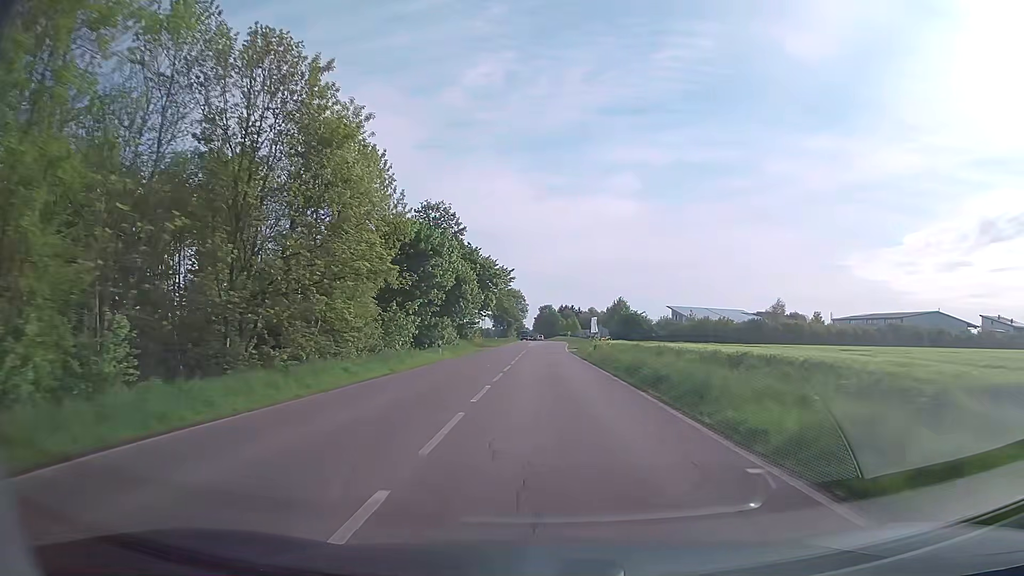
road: secondary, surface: asphalt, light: Day
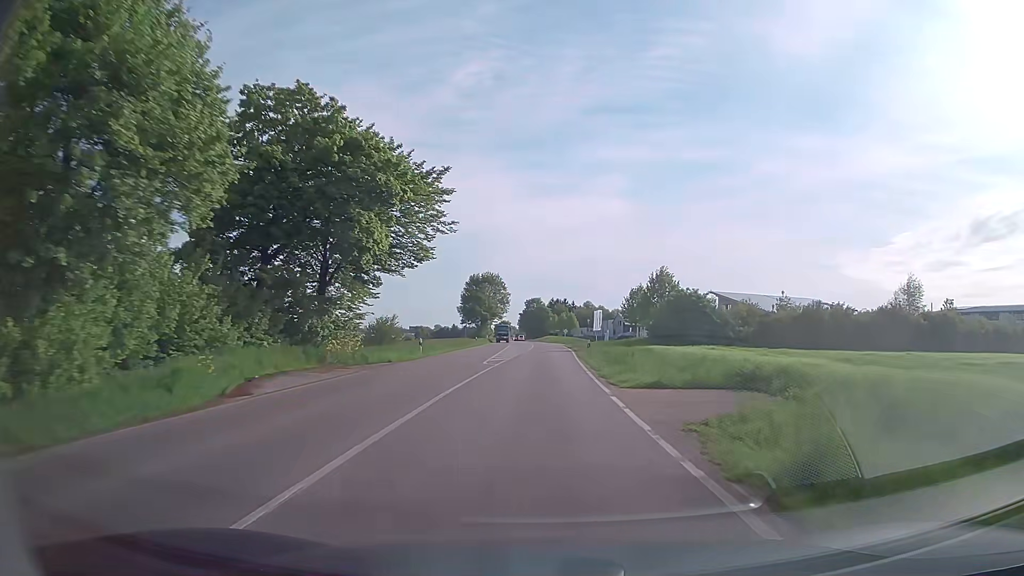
(+0.6, +48.1) m; +1°
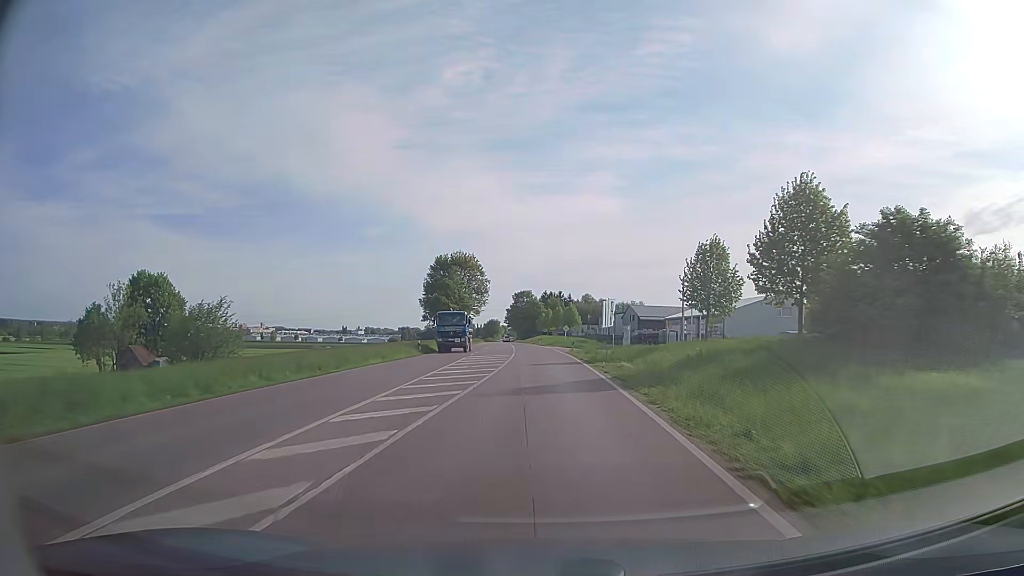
(+0.4, +37.4) m; +1°
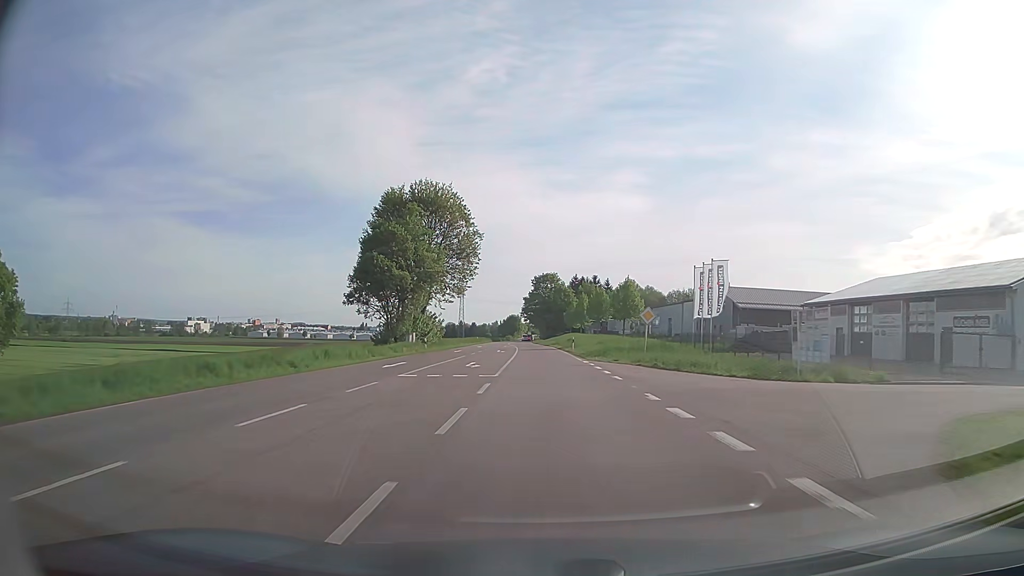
(-0.8, +50.7) m; -2°
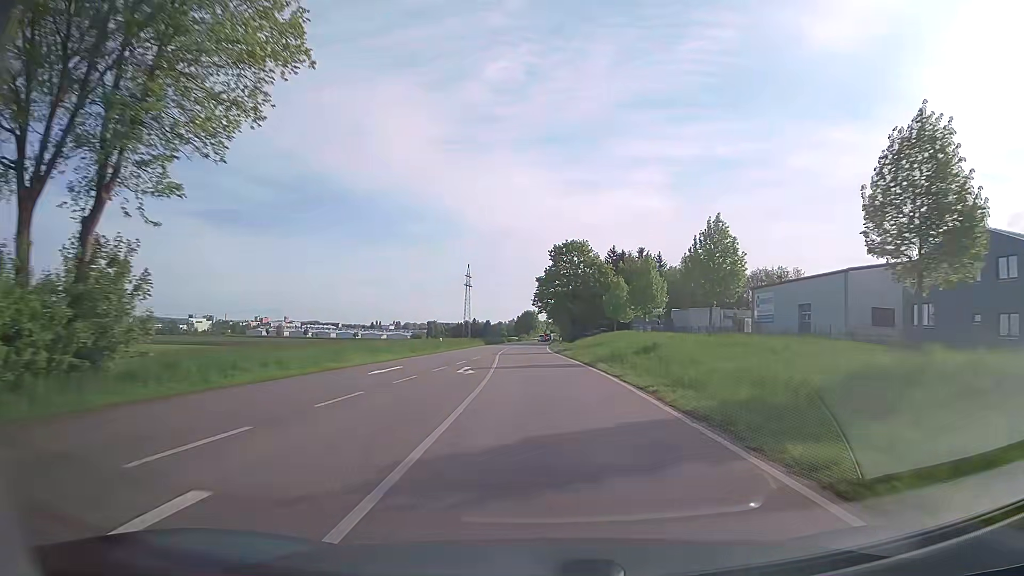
(-0.6, +51.1) m; -2°
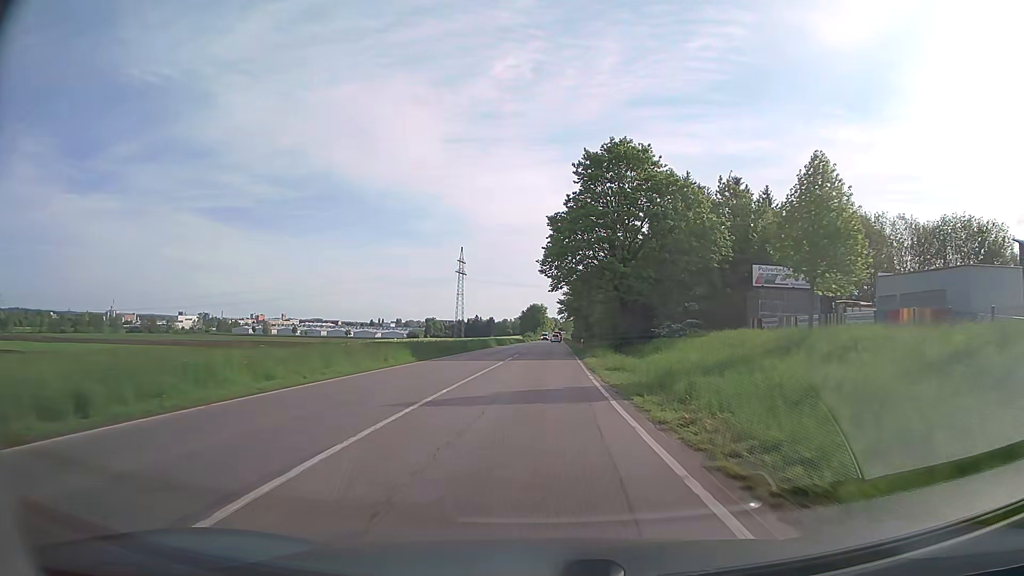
(-0.8, +51.1) m; -1°
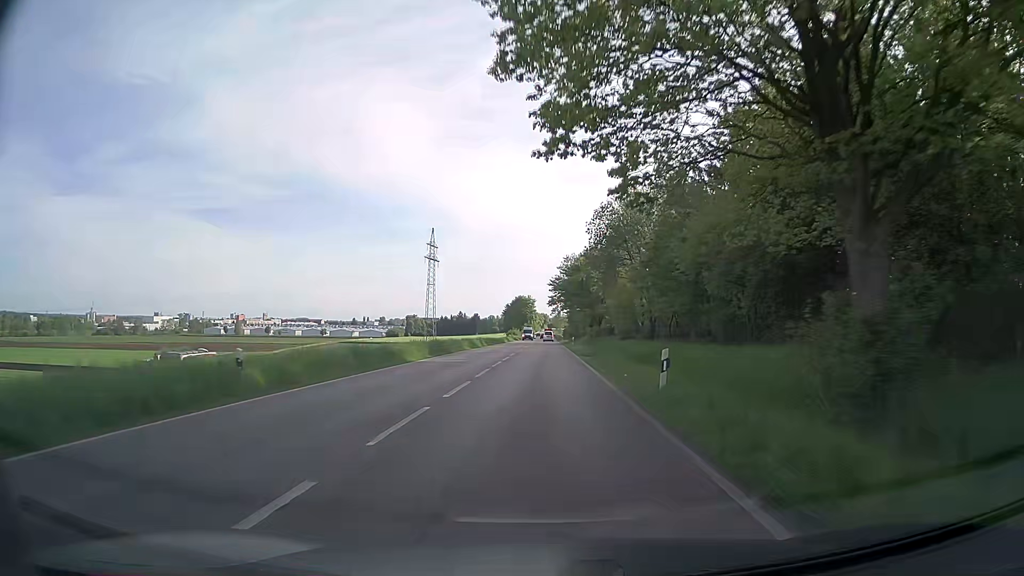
(+0.4, +37.6) m; +1°
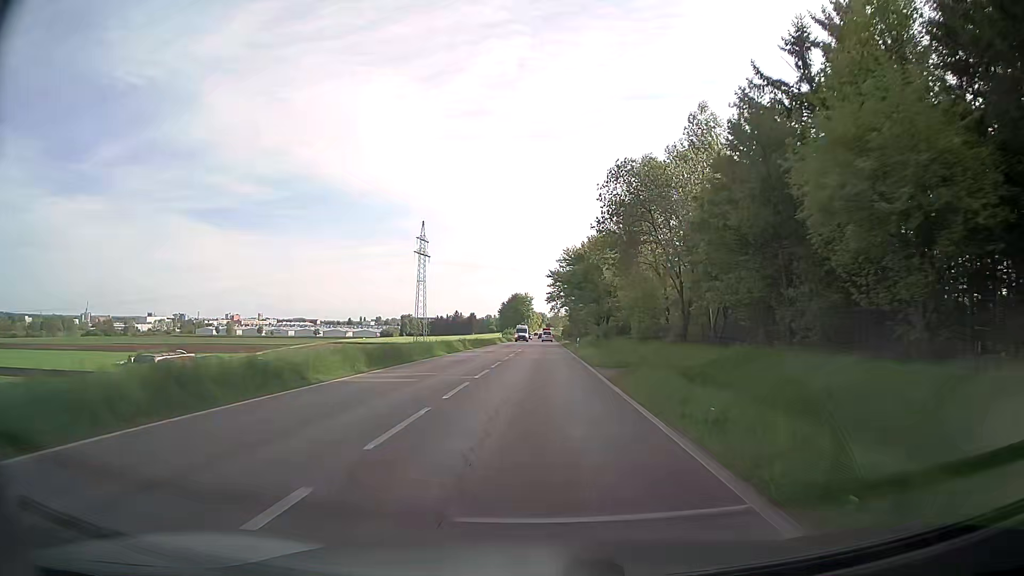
(0.0, +12.2) m; 0°
(0, +10) (0, +20) (0, +30) (0, +40) (+1, +50) (+1, +60) (+1, +70) (+1, +80) (+1, +90) (+1, +100) m
